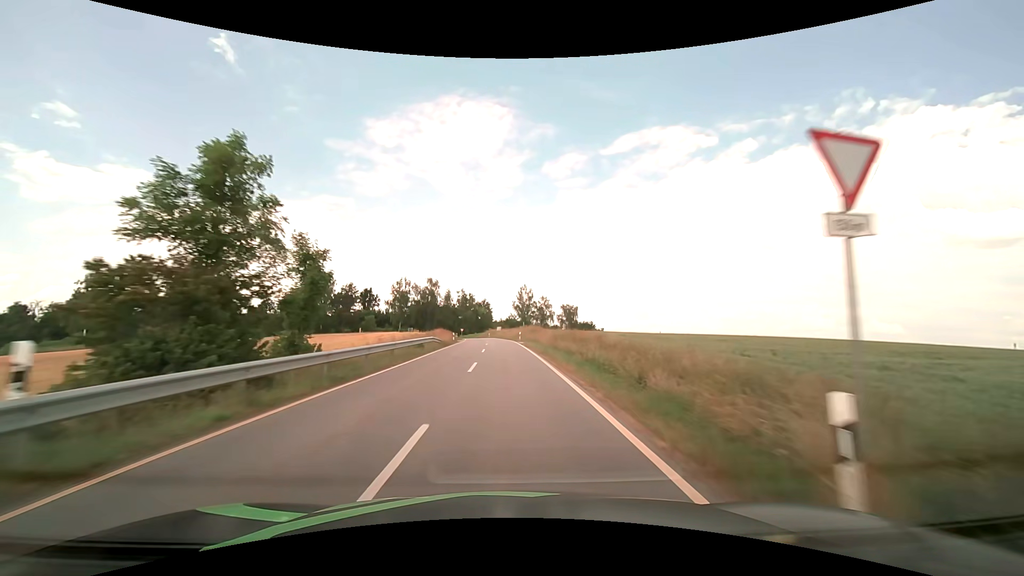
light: Day
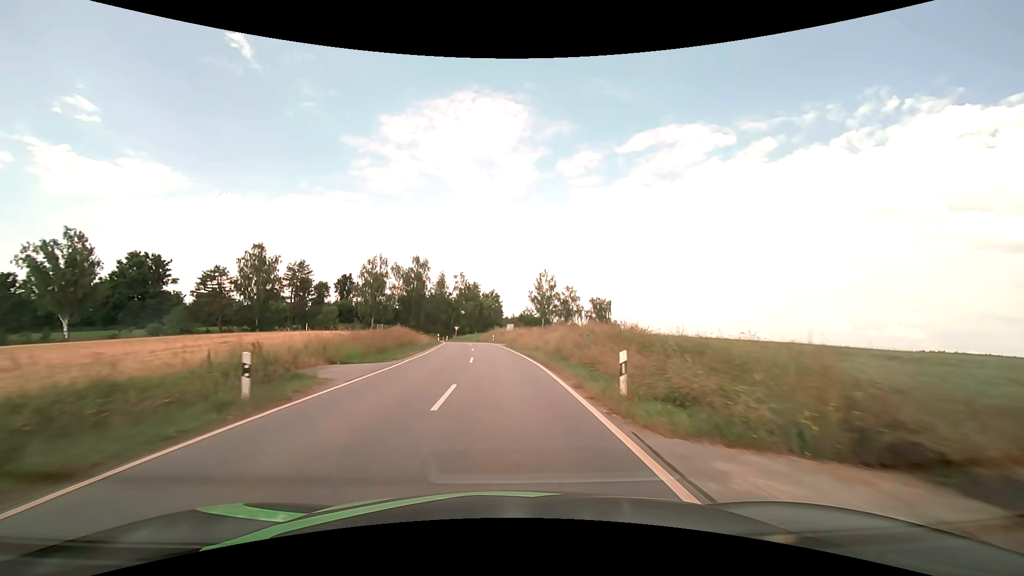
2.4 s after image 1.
(-0.5, +43.0) m; -1°
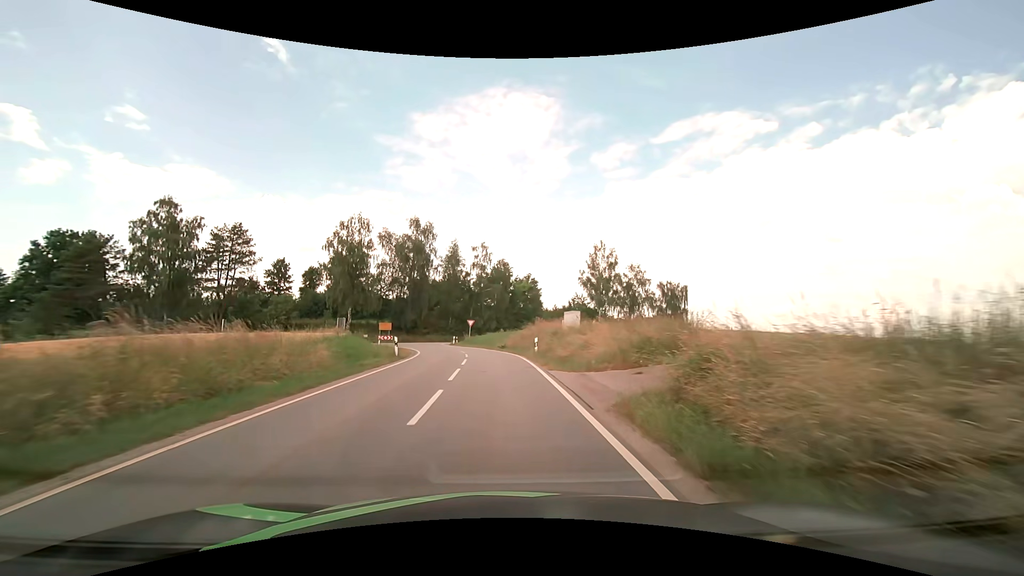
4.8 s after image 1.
(-1.2, +37.9) m; -4°
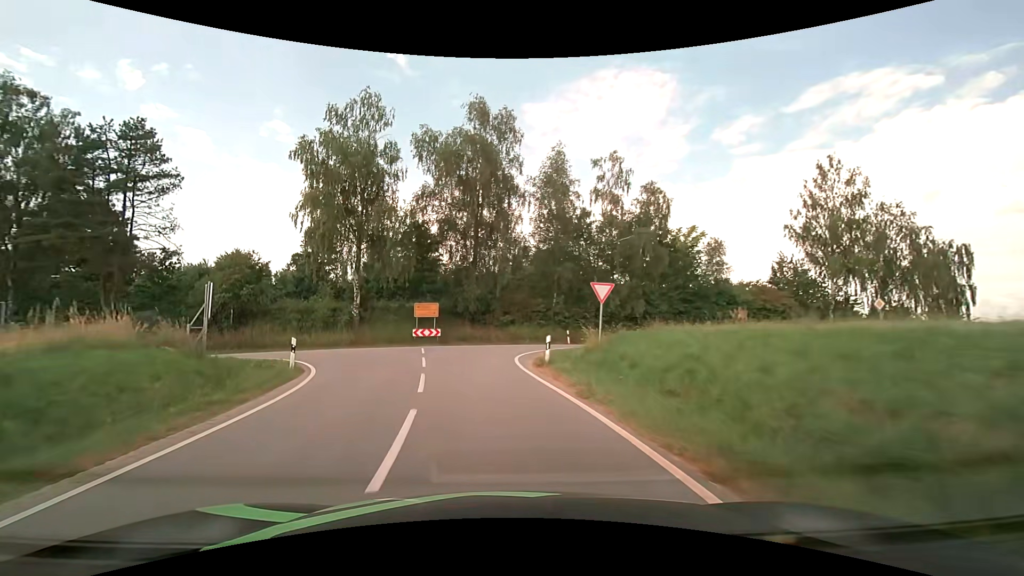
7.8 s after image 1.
(-2.7, +38.3) m; -13°
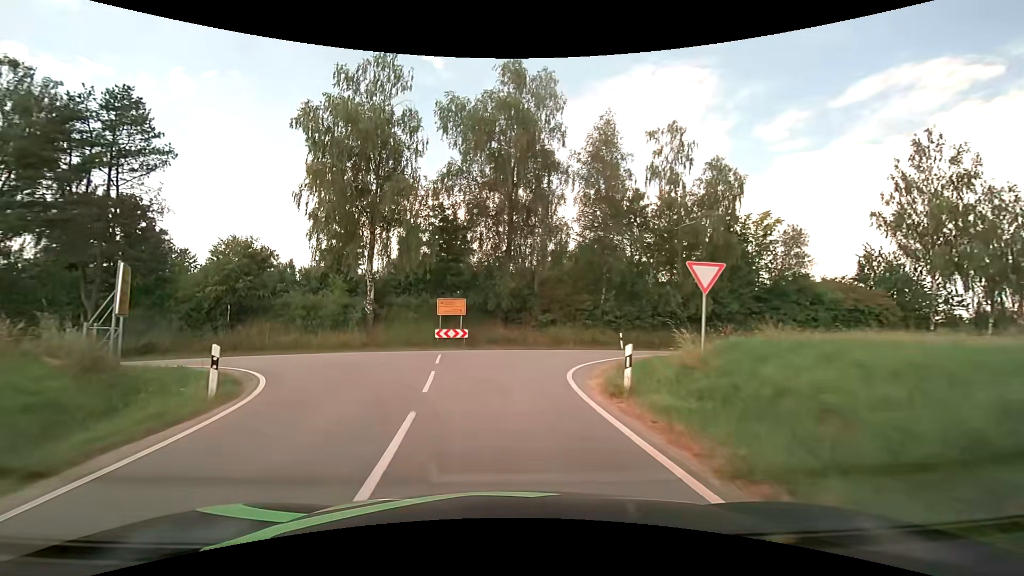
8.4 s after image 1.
(-0.2, +6.0) m; -4°
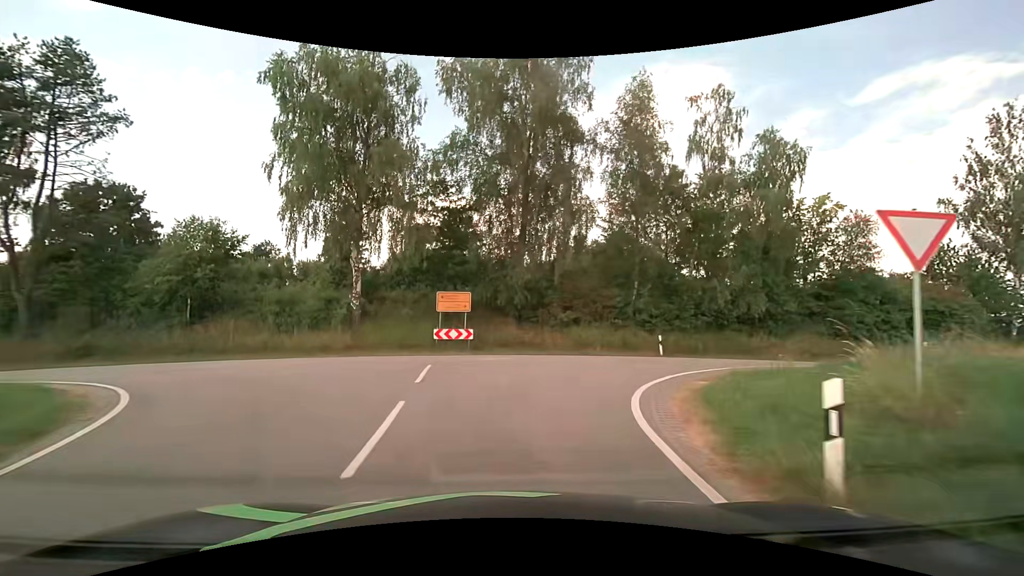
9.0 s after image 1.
(-0.1, +5.3) m; -2°
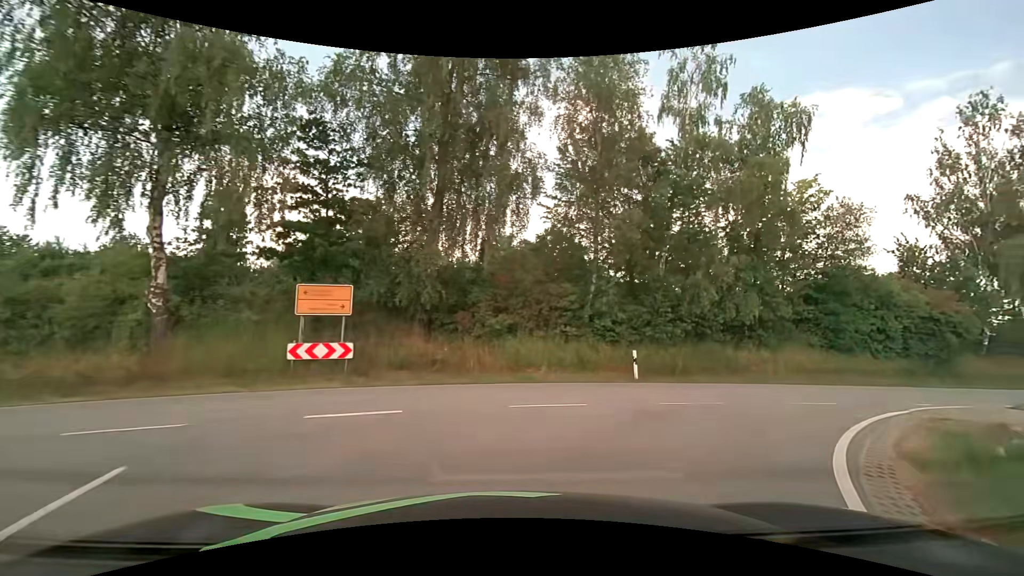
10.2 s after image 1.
(+0.4, +8.5) m; +8°
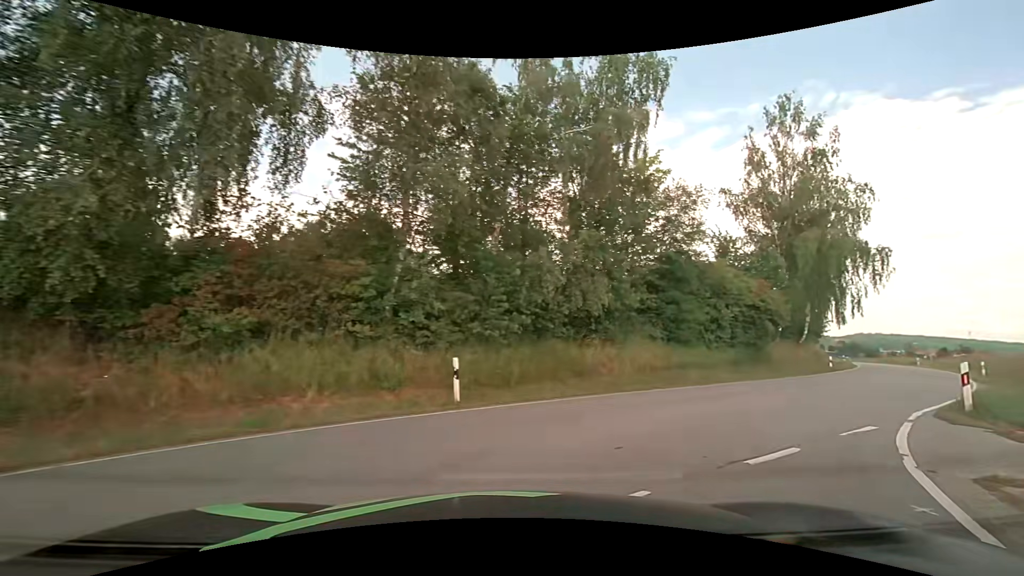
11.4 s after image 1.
(+1.0, +6.3) m; +20°
(+3, +9) (+10, +16) (+17, +23) (+24, +30) (+31, +38) (+37, +46) (+43, +54) (+48, +62) (+53, +71) (+58, +80) m
